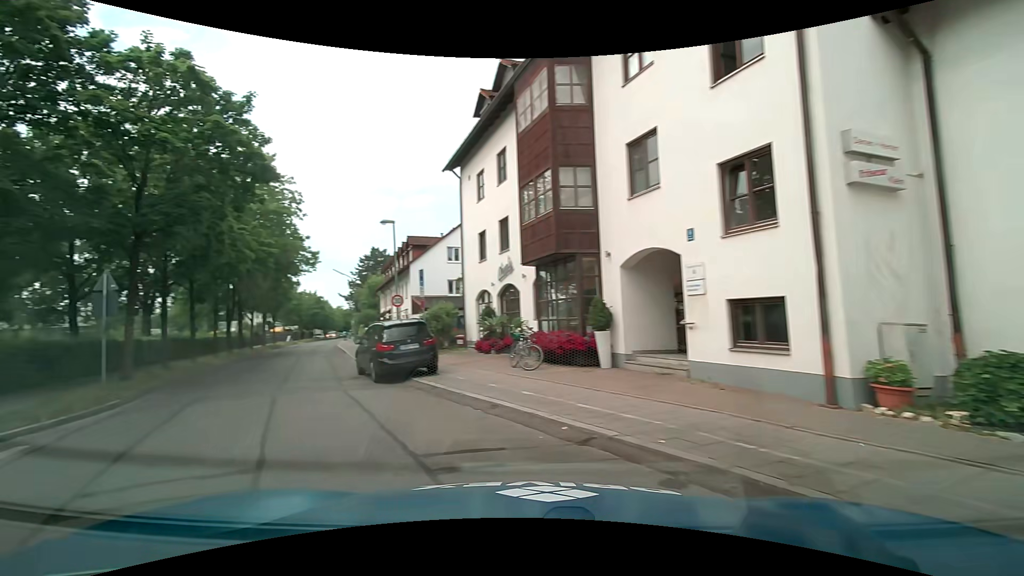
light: Day
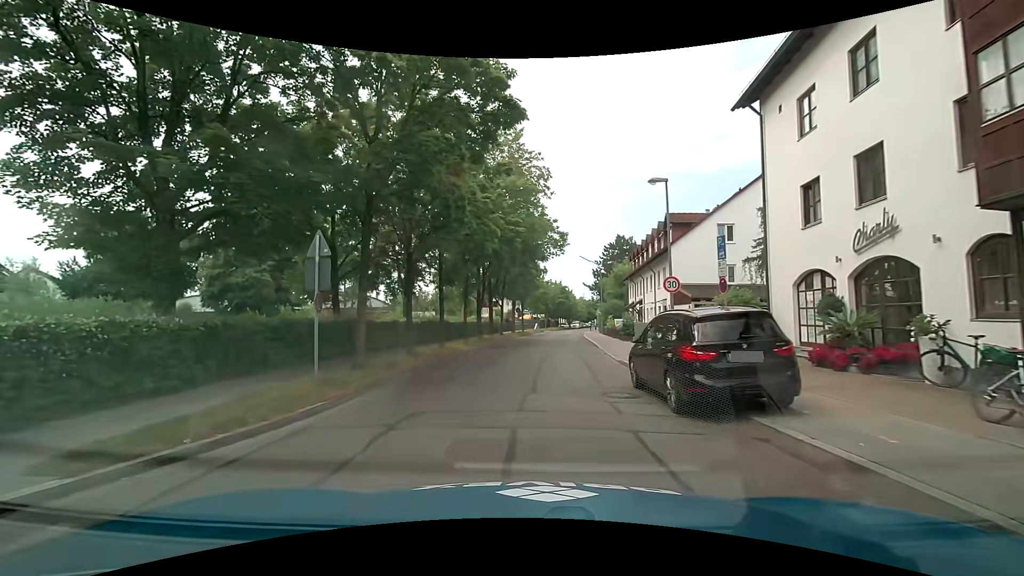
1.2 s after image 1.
(-1.9, +5.9) m; -25°
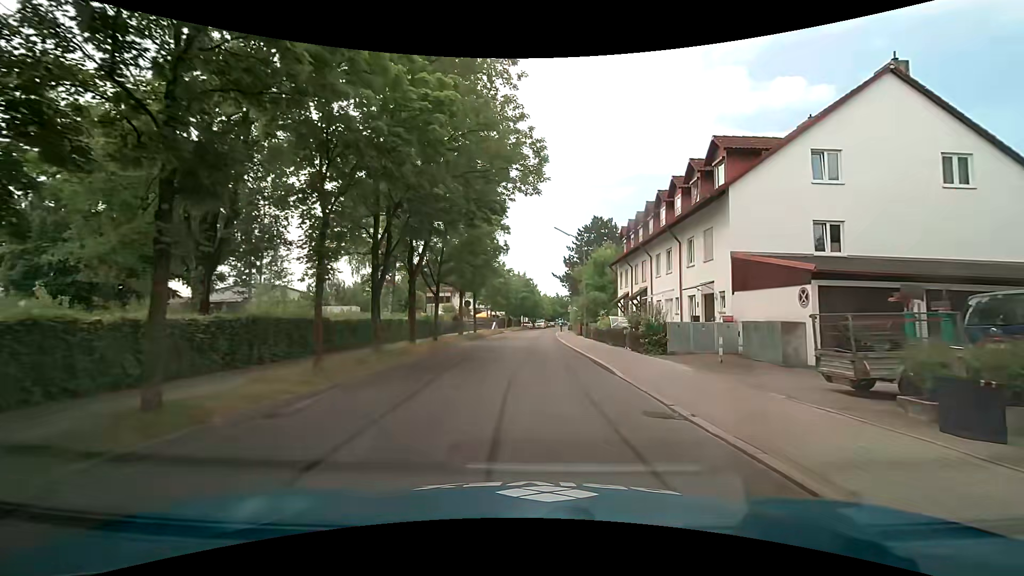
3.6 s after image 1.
(-0.2, +16.1) m; +3°
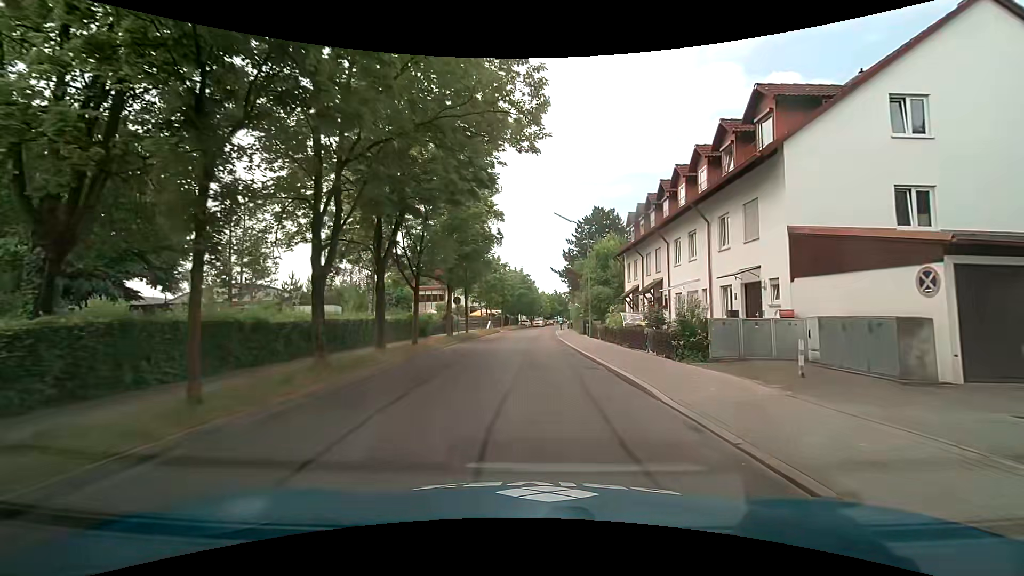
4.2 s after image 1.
(0.0, +4.5) m; 0°
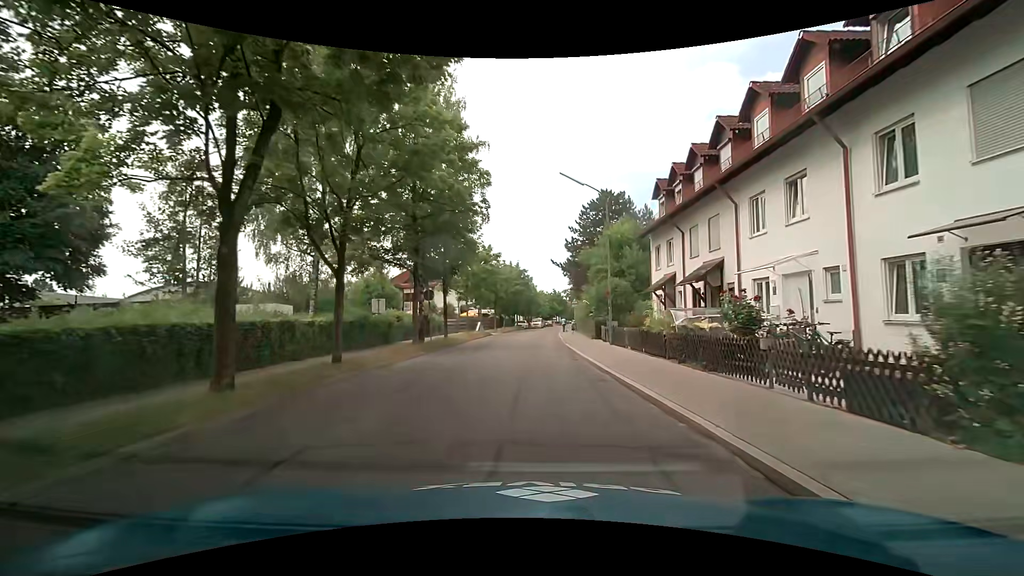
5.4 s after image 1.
(0.0, +9.2) m; 0°
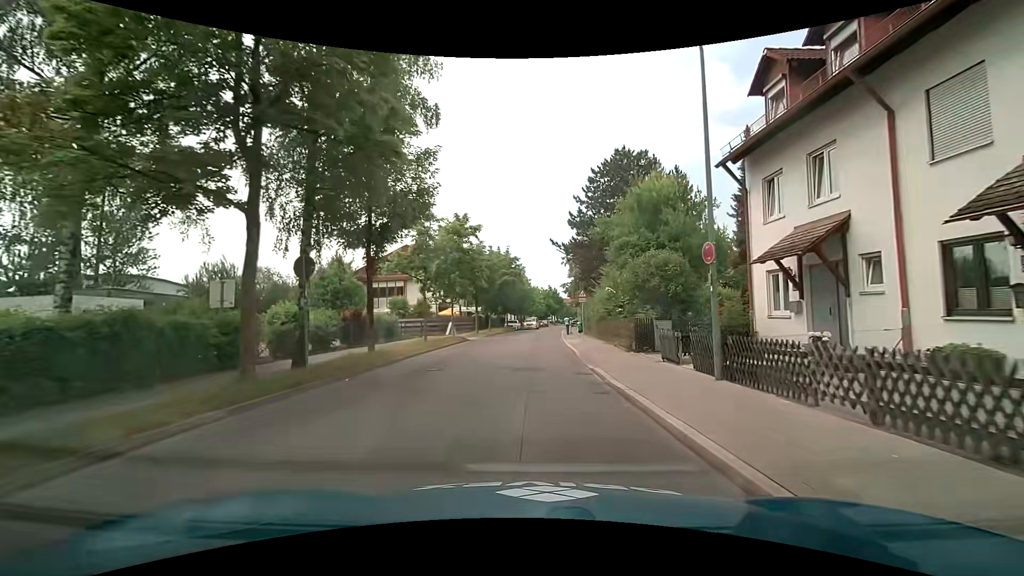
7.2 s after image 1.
(-0.1, +14.1) m; +1°
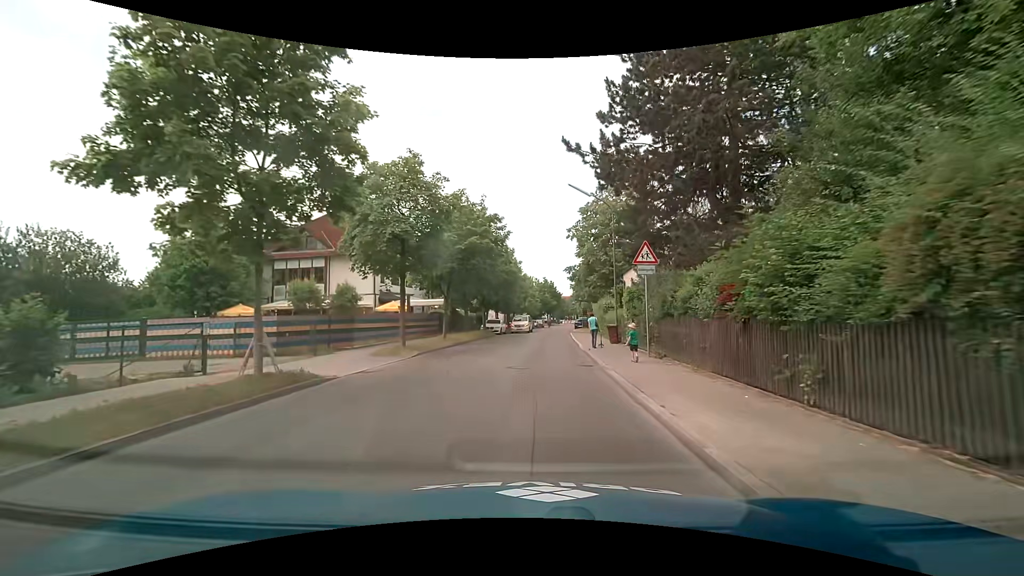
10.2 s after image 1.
(-0.3, +23.7) m; 0°
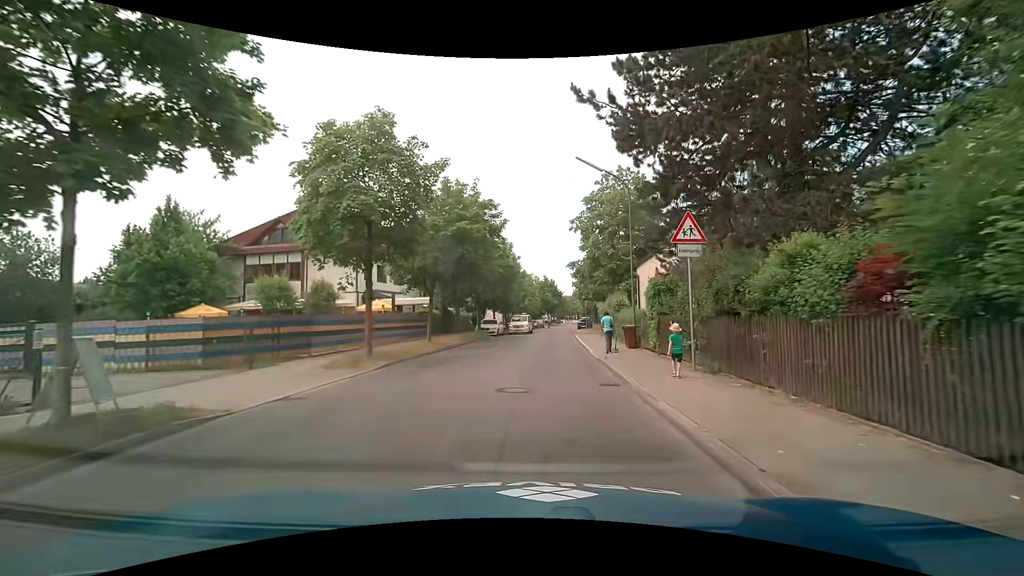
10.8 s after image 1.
(0.0, +4.3) m; 0°
(0, +10) (0, +20) (+1, +30) (+2, +40) (+3, +50) (+4, +60) (+5, +70) (+6, +80) (+7, +90) (+8, +100) m
